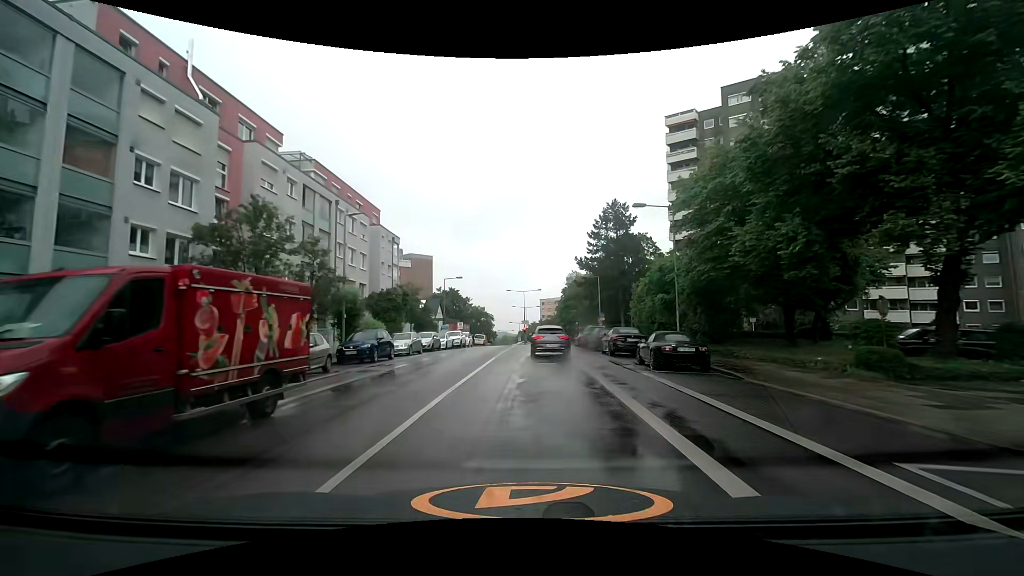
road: secondary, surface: asphalt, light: Day
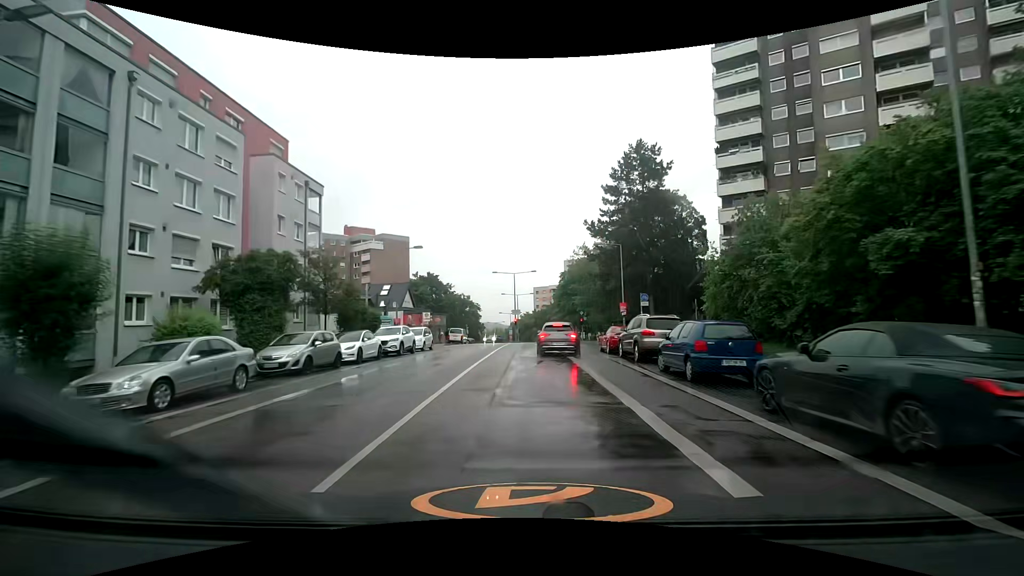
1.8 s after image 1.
(+0.3, +19.3) m; +1°
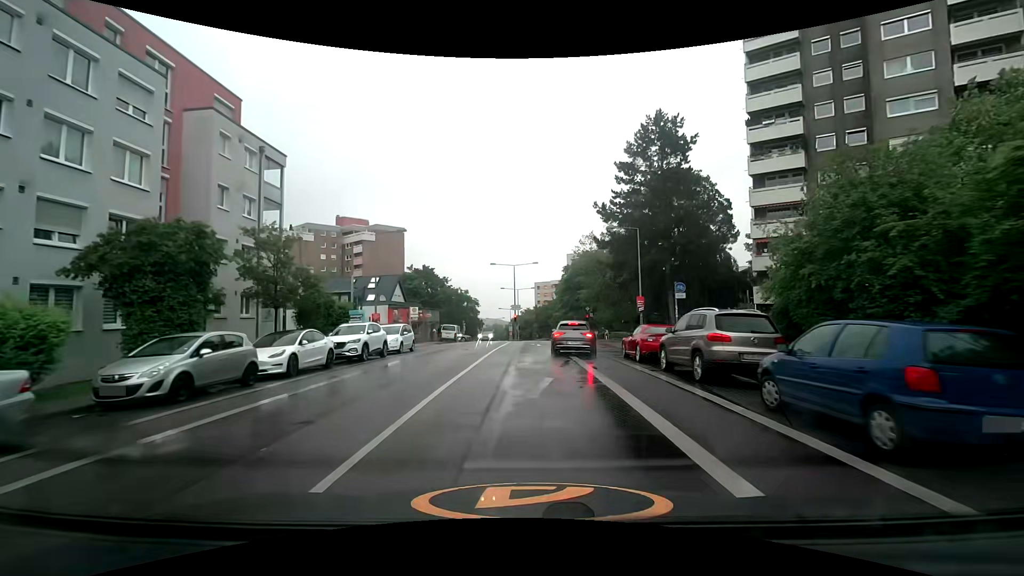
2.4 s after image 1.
(0.0, +6.1) m; 0°
